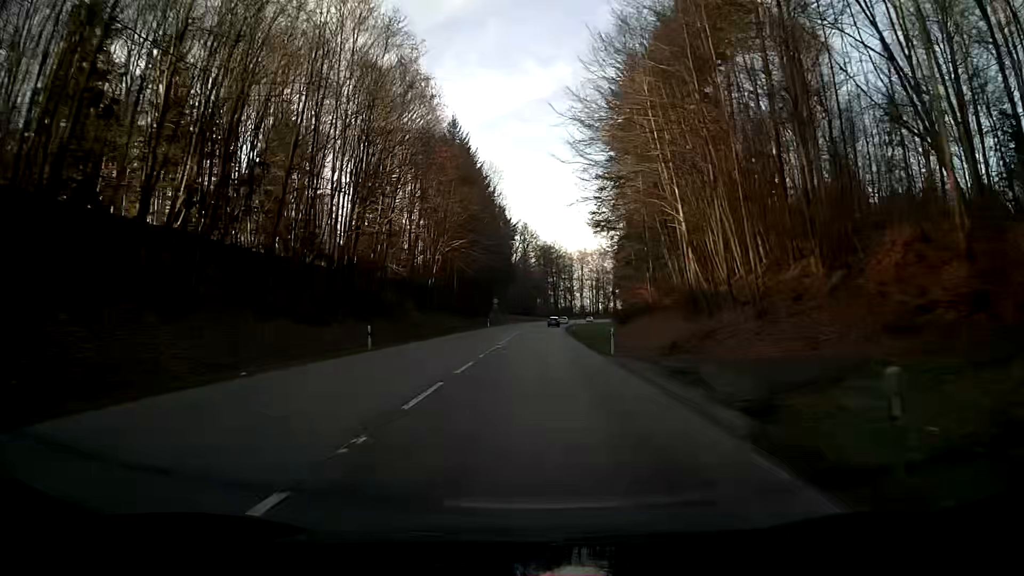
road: secondary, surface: asphalt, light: Day
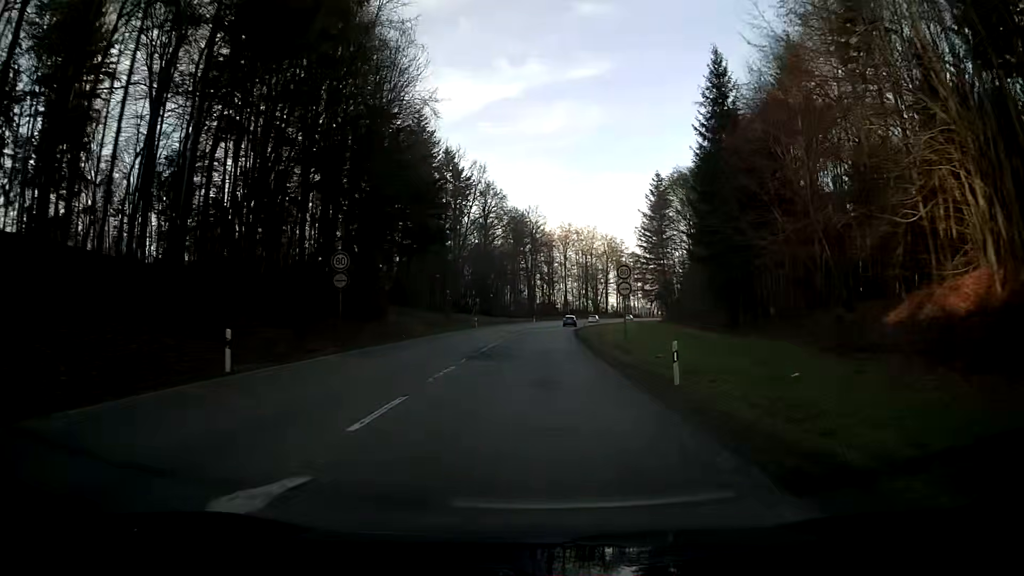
(+1.0, +68.4) m; +2°
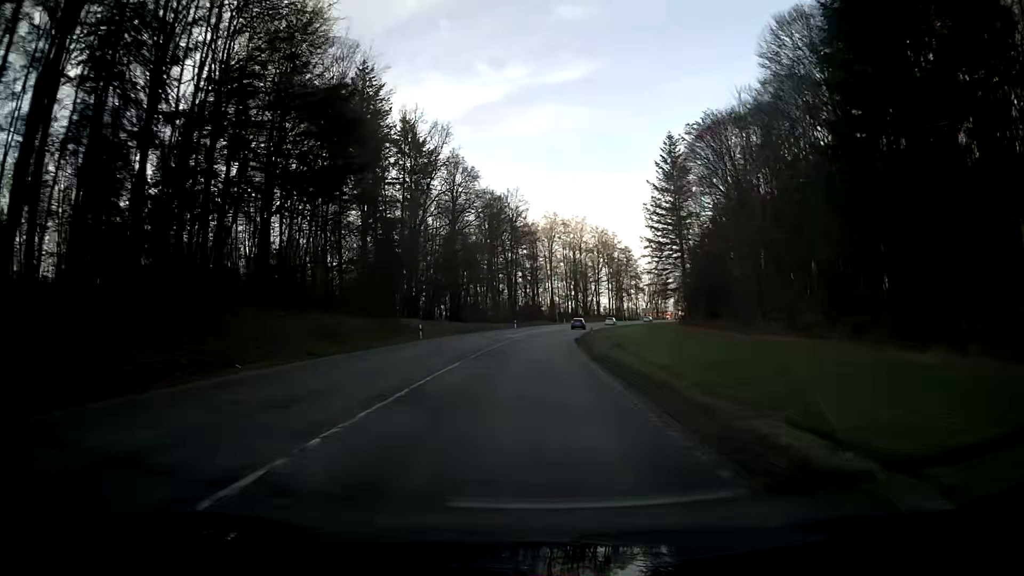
(+0.4, +26.1) m; +2°
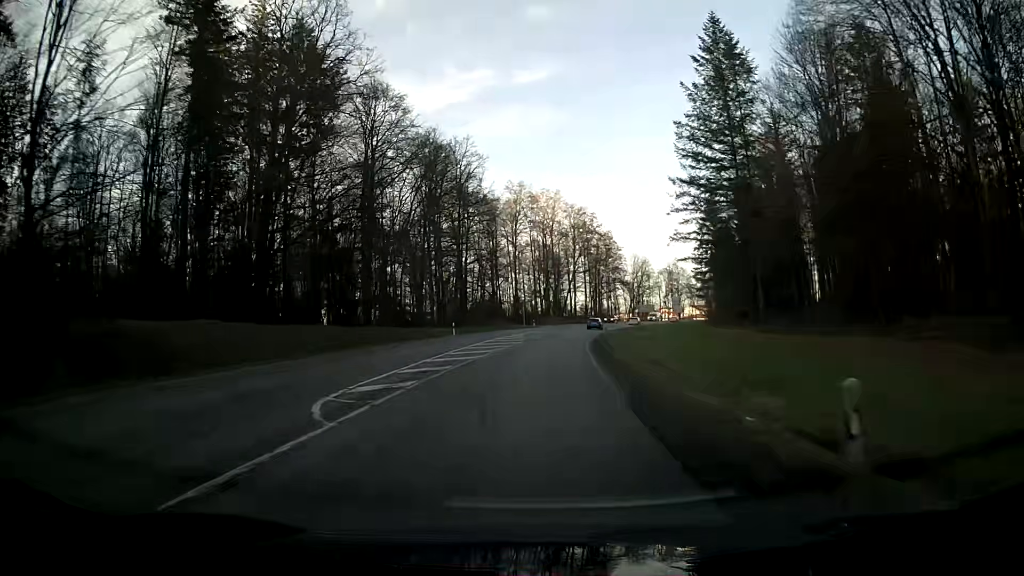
(+0.9, +38.5) m; +3°
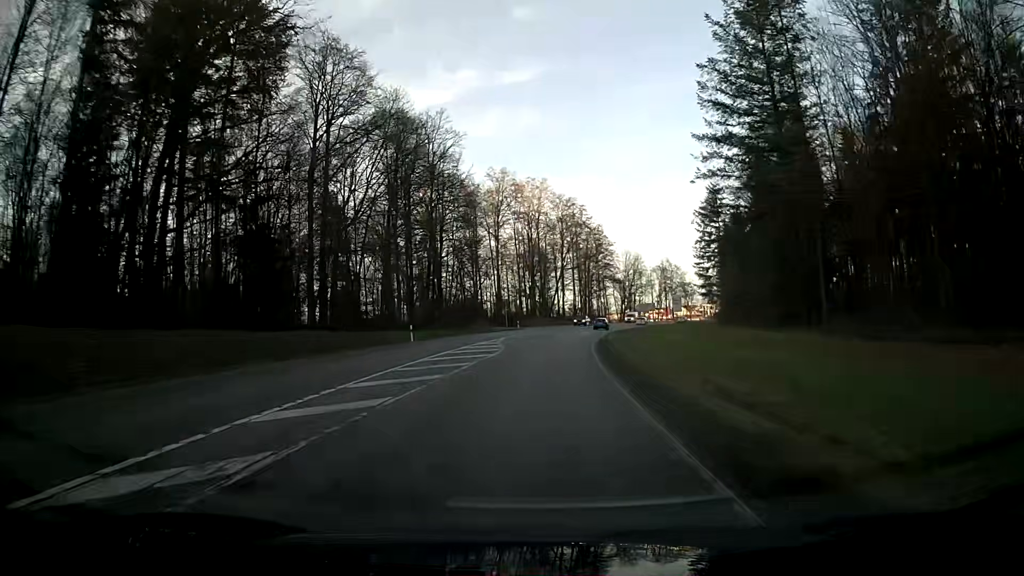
(+0.2, +12.7) m; +1°
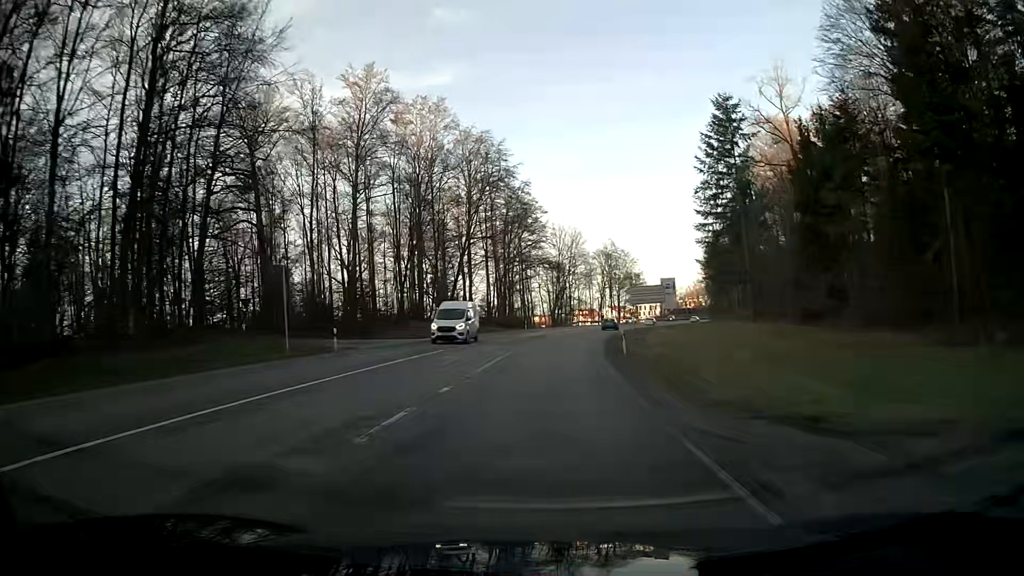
(+3.1, +50.3) m; +7°
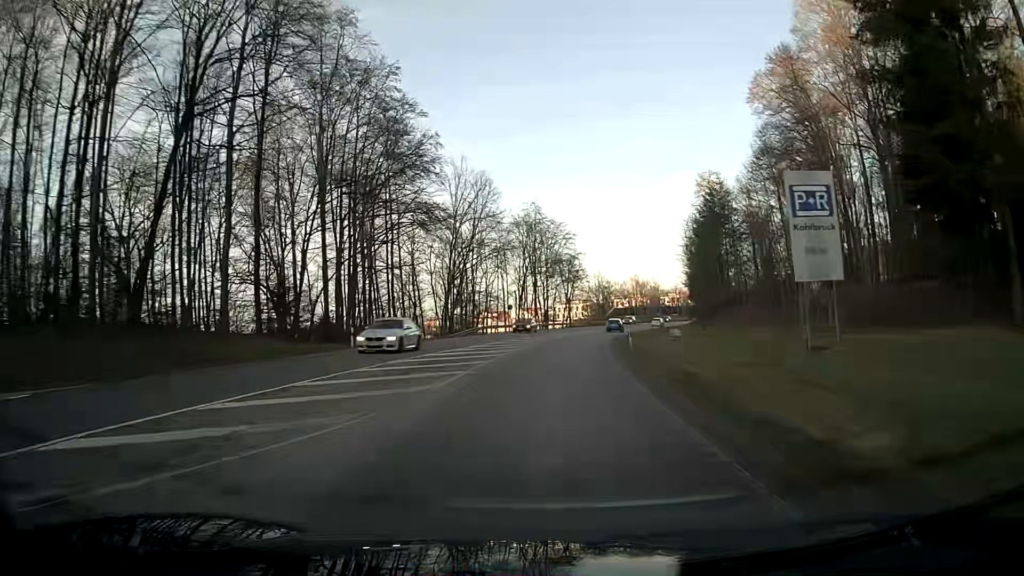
(+3.3, +50.0) m; +8°
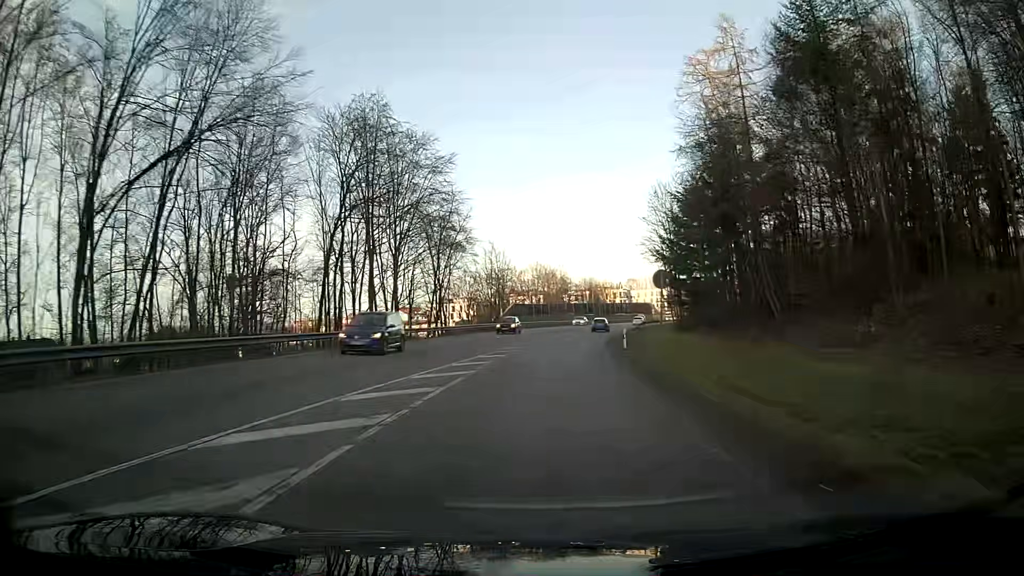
(+3.9, +50.0) m; +9°
